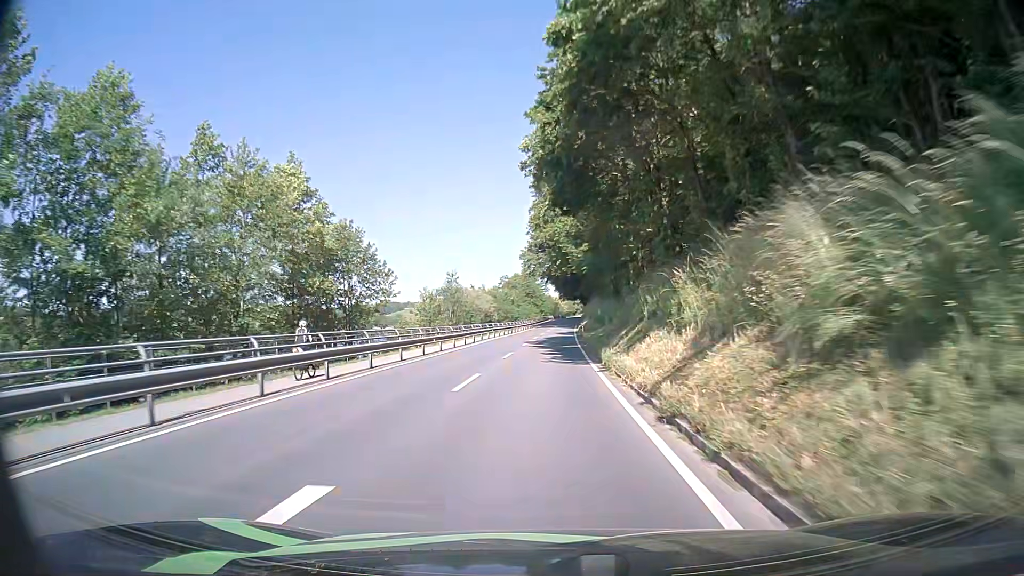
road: secondary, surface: asphalt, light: Day
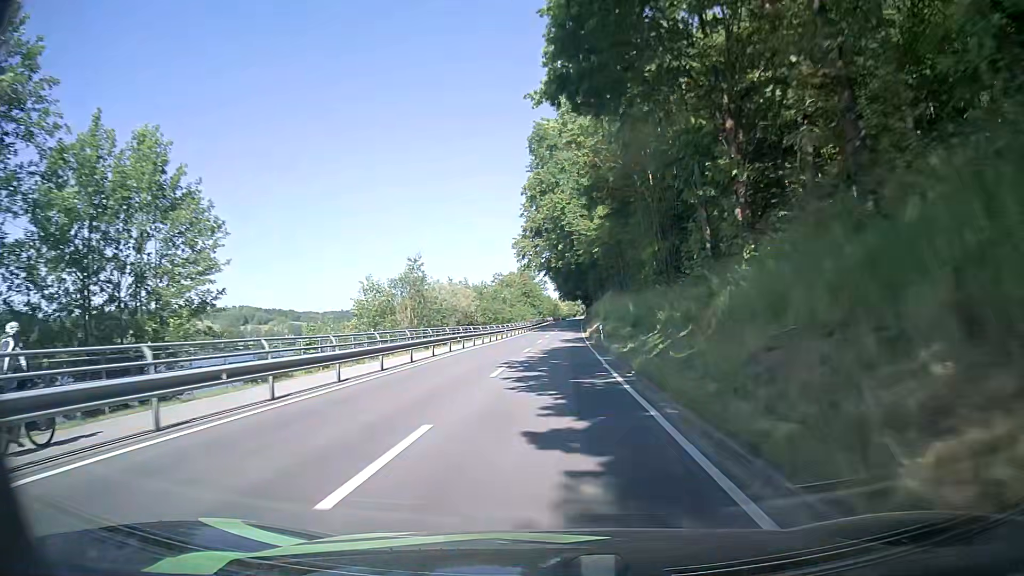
(-0.1, +20.4) m; 0°
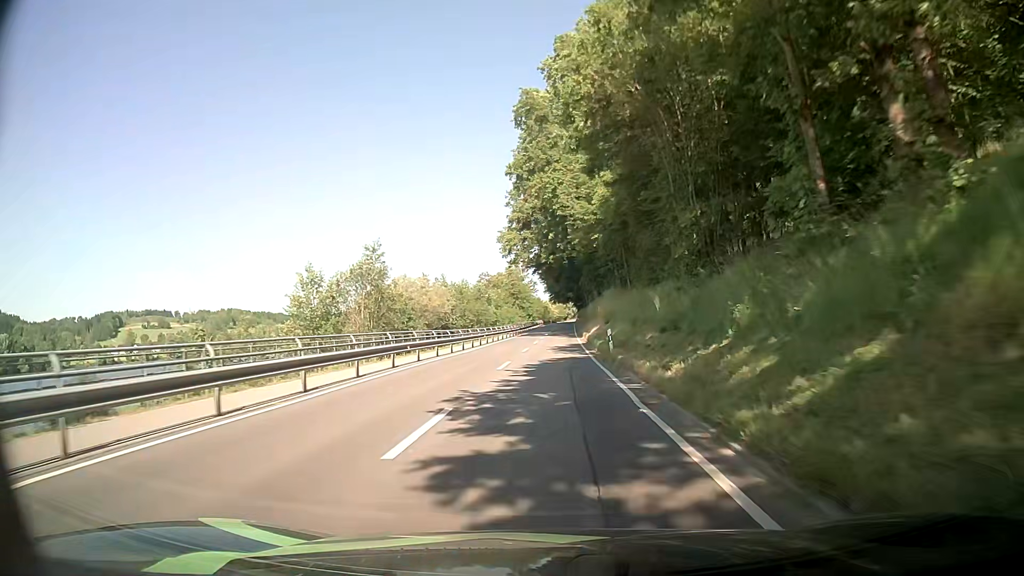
(0.0, +10.1) m; 0°
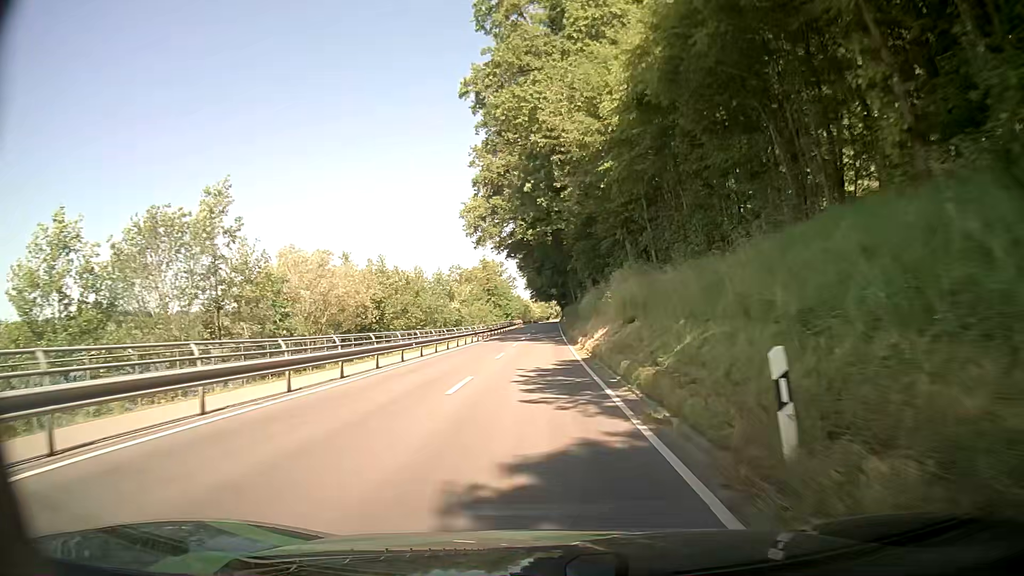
(+0.5, +20.0) m; +2°
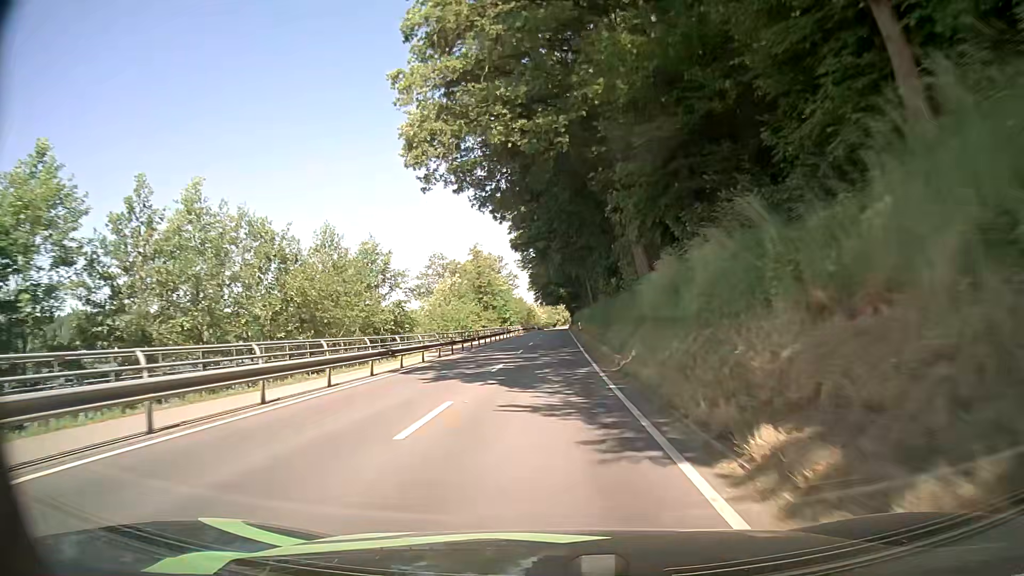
(-0.2, +30.0) m; -1°
